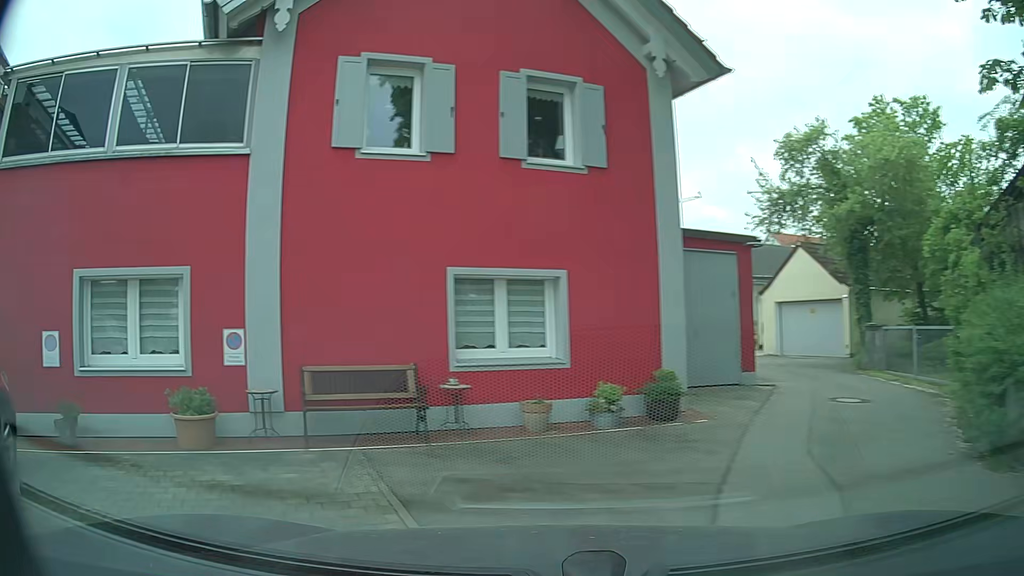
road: tertiary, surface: asphalt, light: Day
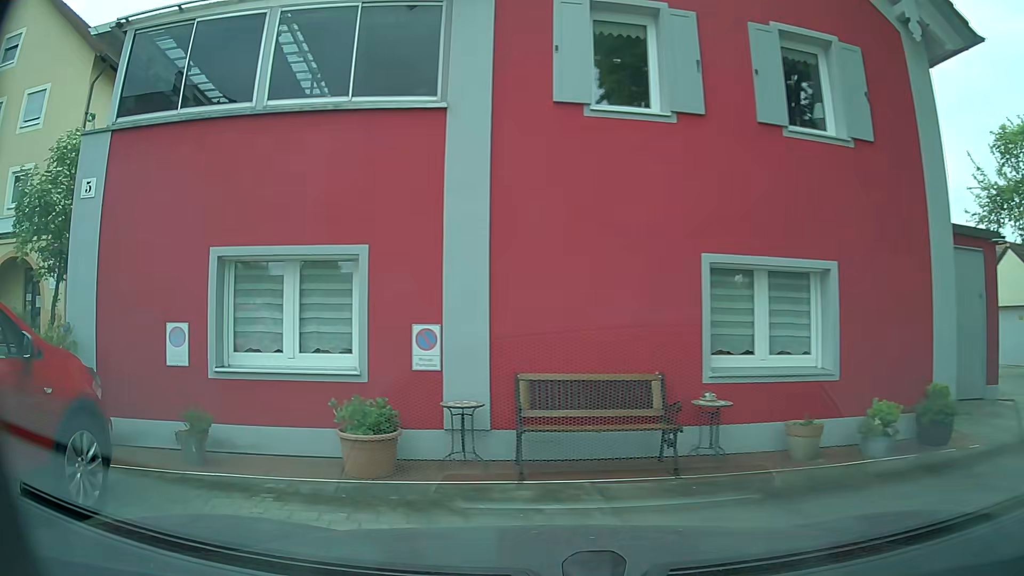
(-0.3, +1.6) m; -16°
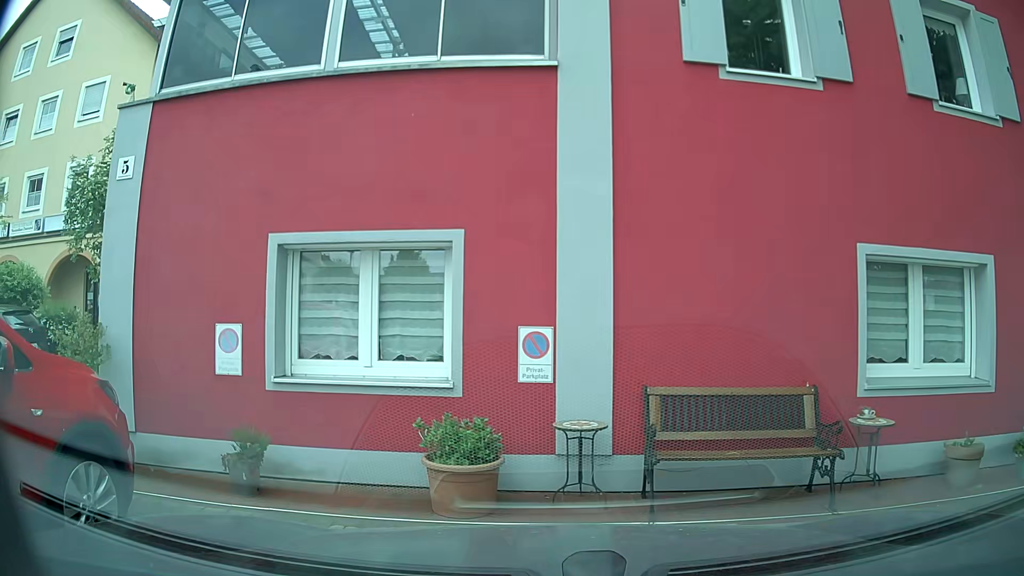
(-0.1, +1.0) m; -6°
